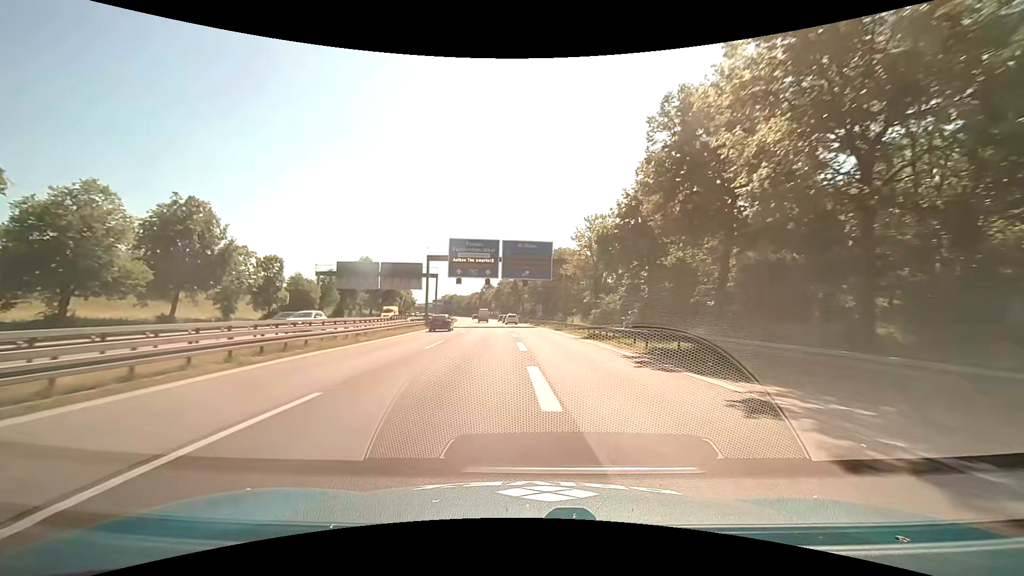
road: motorway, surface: asphalt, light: Day
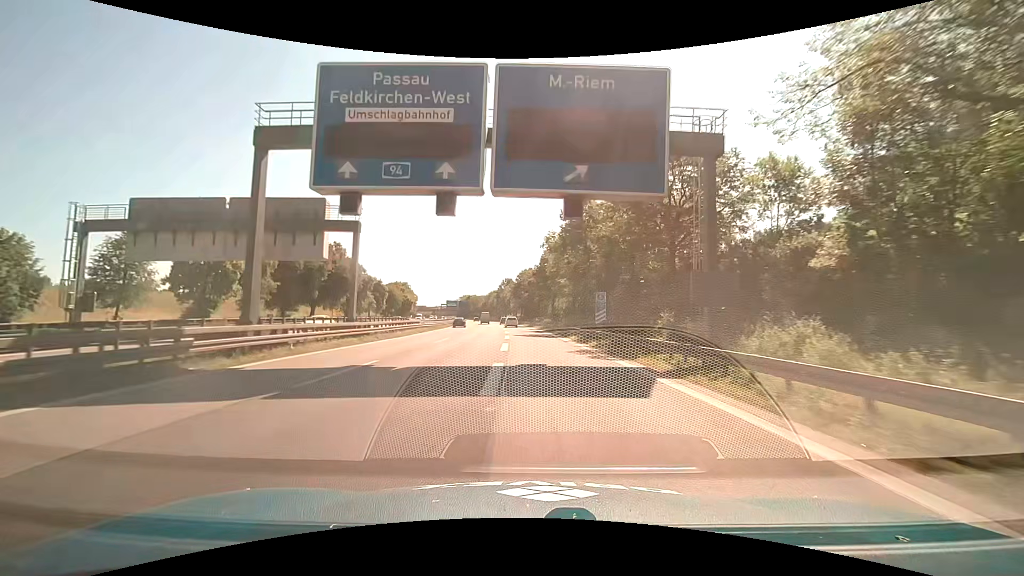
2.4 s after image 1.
(-1.1, +46.2) m; -3°
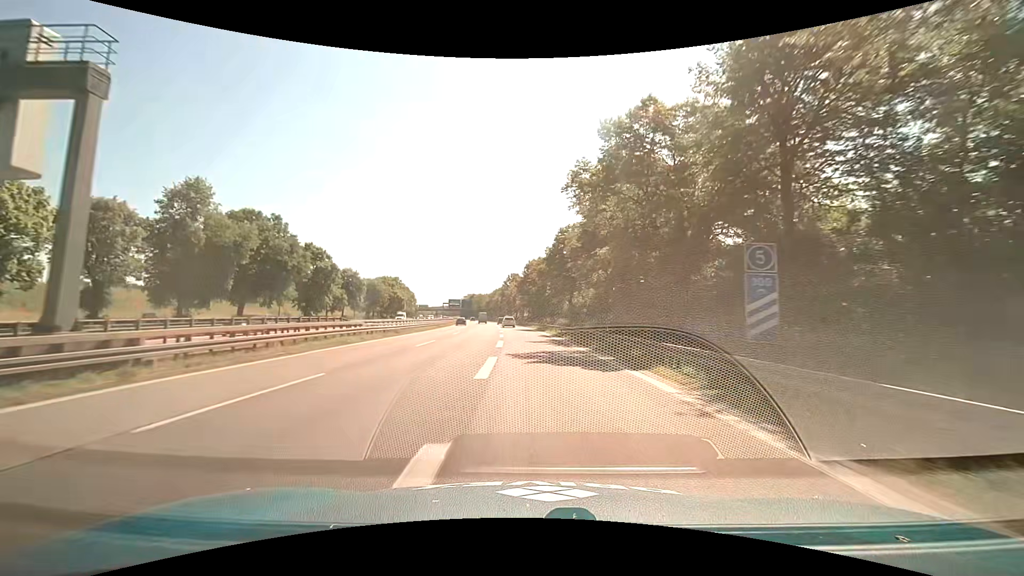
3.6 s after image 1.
(0.0, +21.7) m; -1°
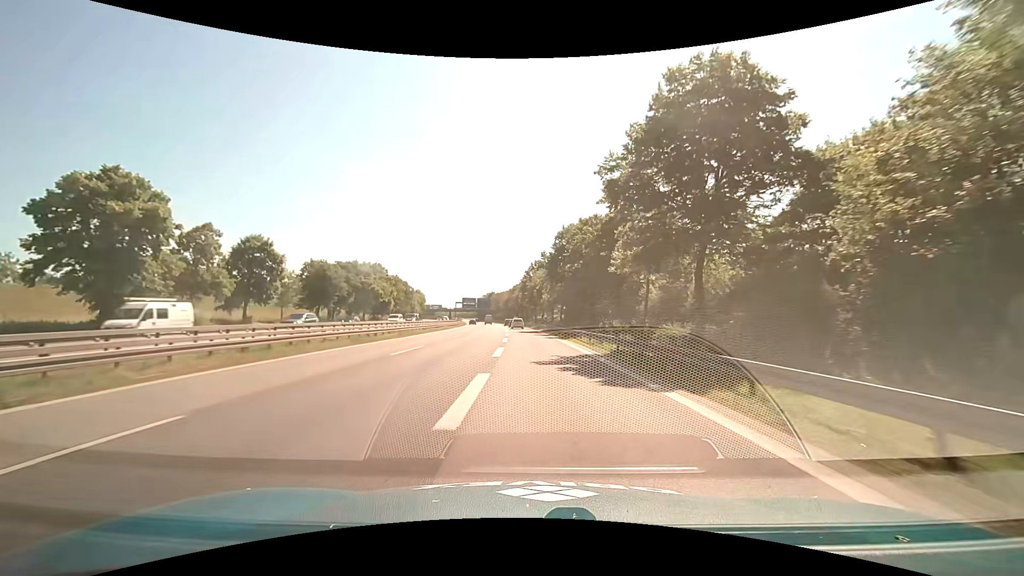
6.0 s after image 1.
(-0.9, +41.4) m; -2°
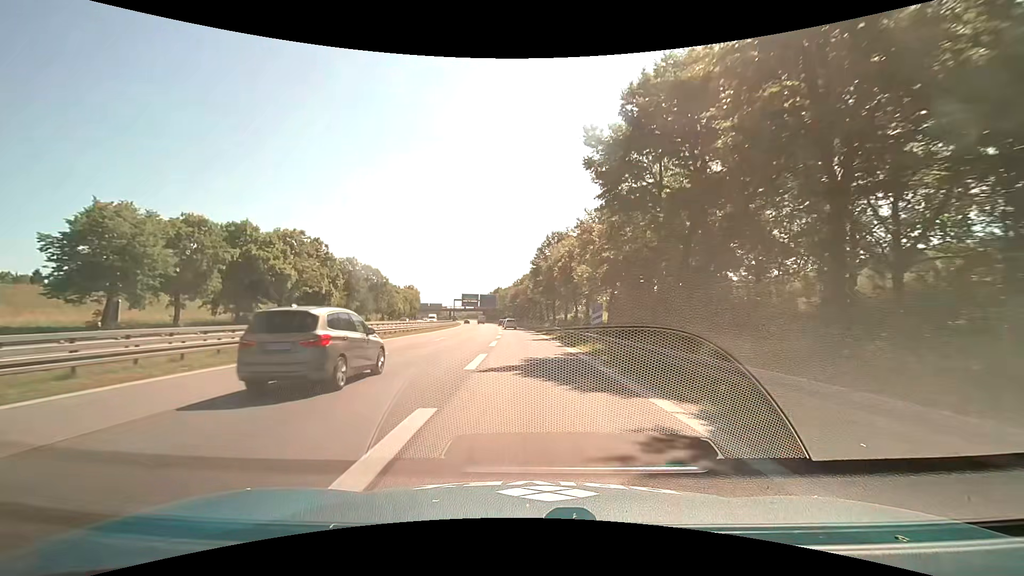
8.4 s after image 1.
(-0.4, +41.3) m; -2°
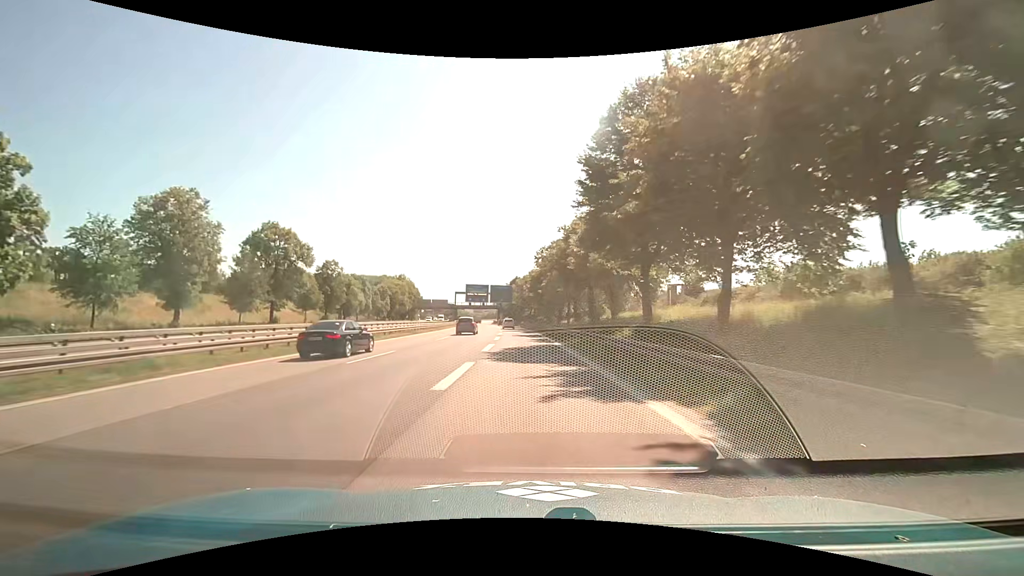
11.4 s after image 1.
(-1.3, +53.0) m; -3°
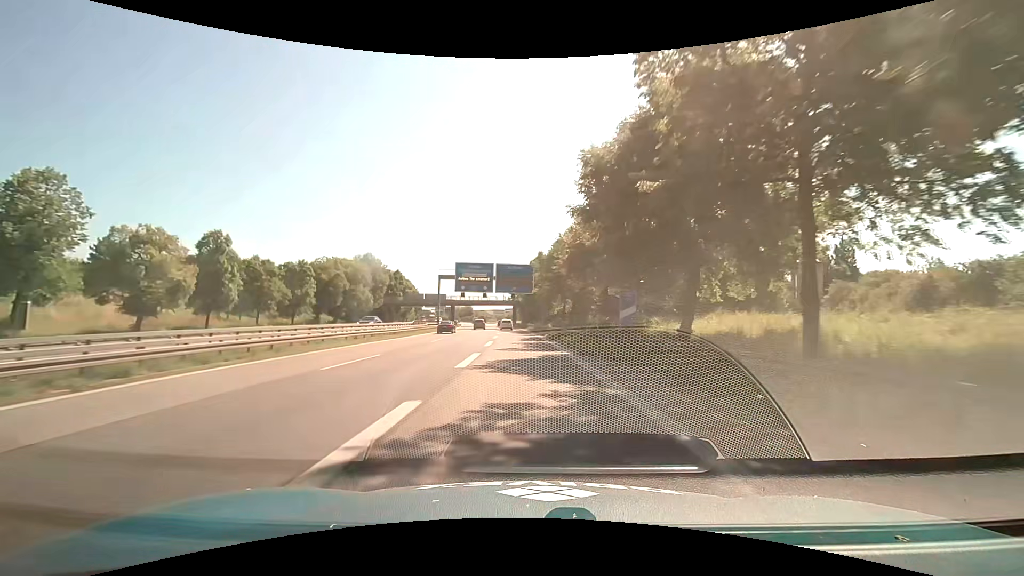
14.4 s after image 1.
(-1.3, +56.2) m; -3°
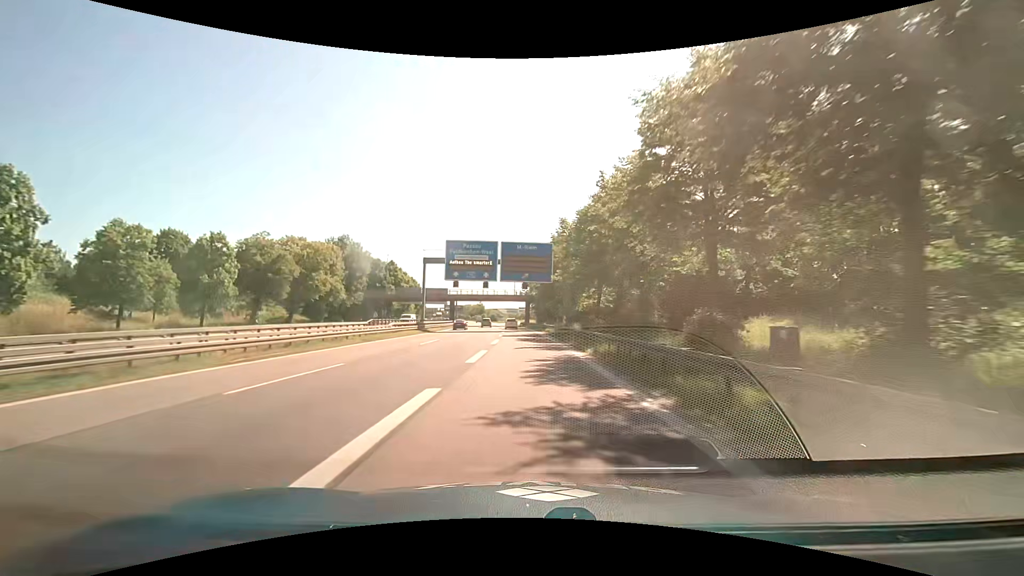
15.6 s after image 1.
(-0.4, +23.2) m; -2°
(0, +10) (0, +20) (0, +30) (-1, +40) (-1, +50) (-2, +60) (-2, +70) (-3, +80) (-3, +90) (-4, +100) m
